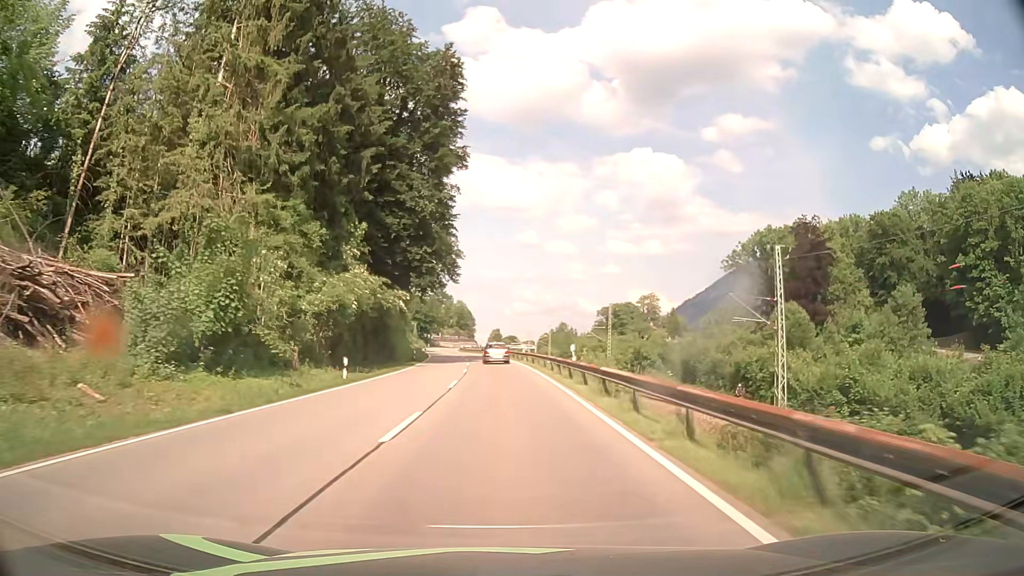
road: primary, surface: asphalt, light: Day
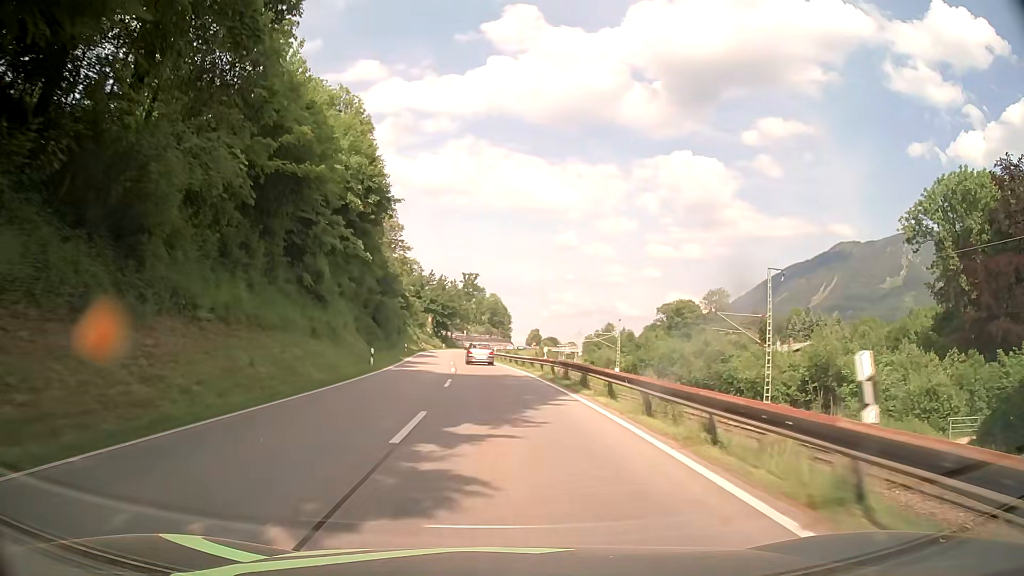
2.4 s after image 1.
(-1.0, +48.4) m; -3°
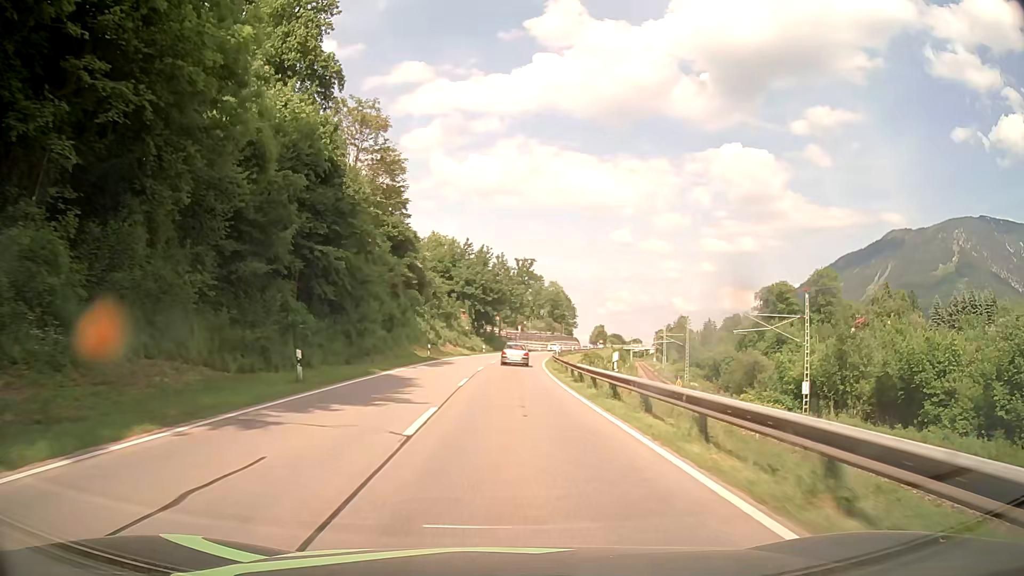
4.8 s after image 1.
(-2.4, +47.4) m; -5°
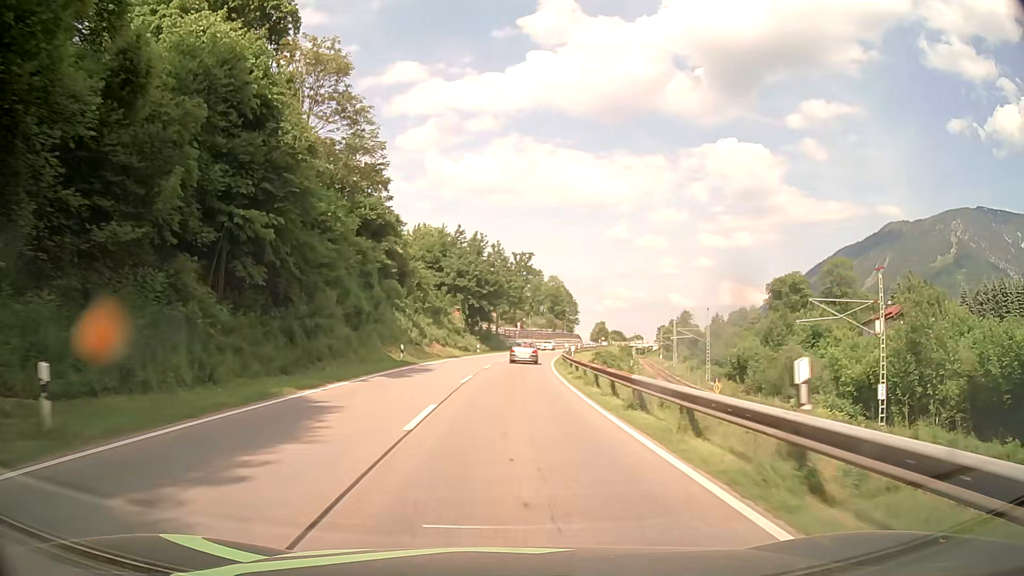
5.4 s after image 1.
(0.0, +11.5) m; 0°
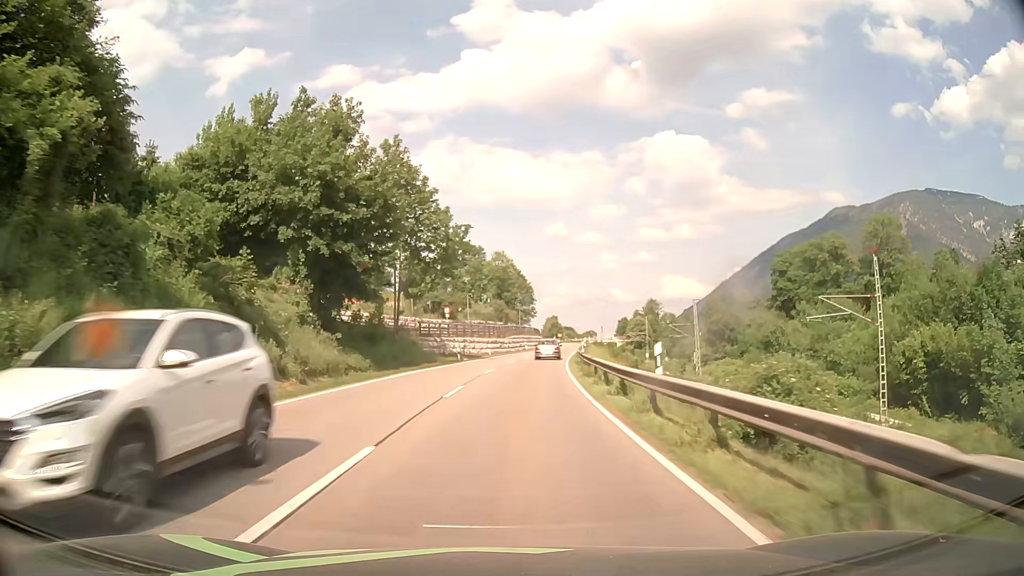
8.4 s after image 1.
(+1.9, +53.8) m; +5°
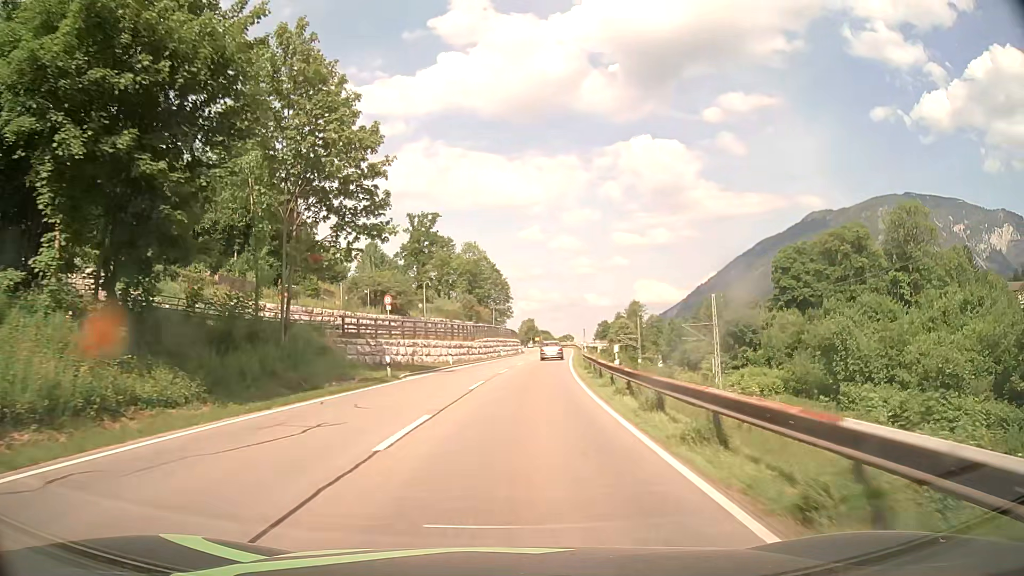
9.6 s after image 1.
(+0.4, +19.8) m; +2°
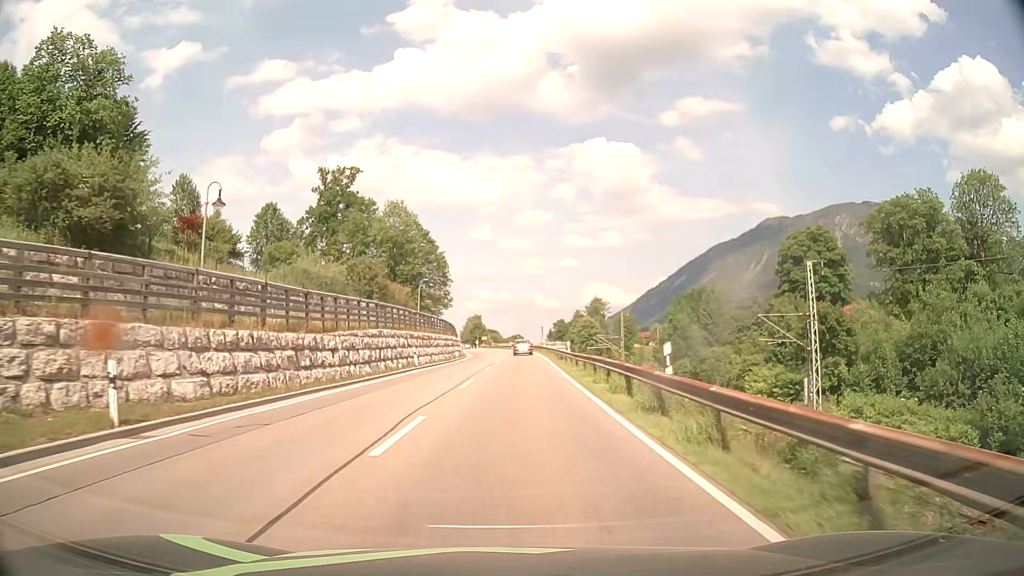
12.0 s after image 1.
(+1.7, +36.2) m; +5°
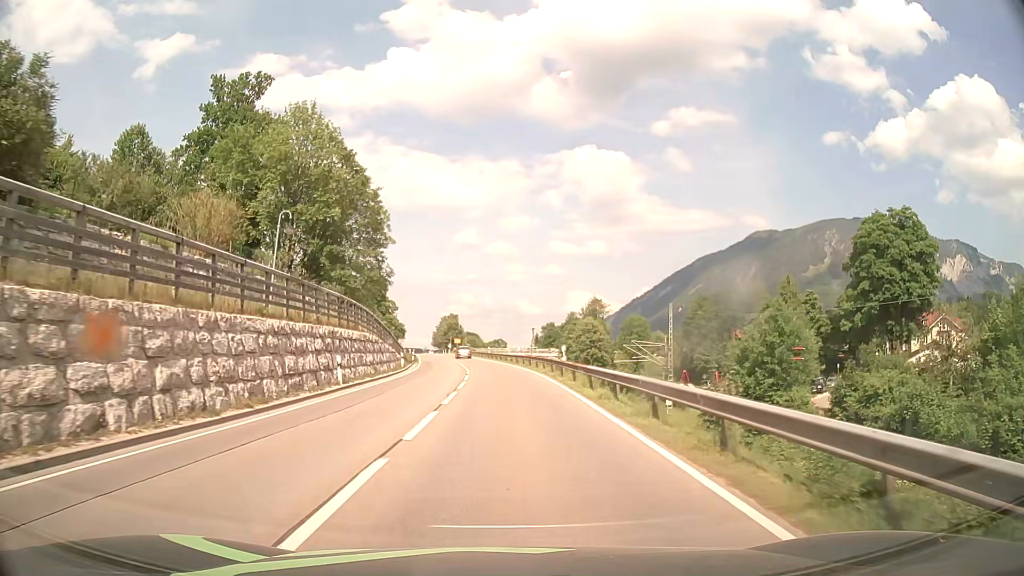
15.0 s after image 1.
(+0.6, +40.1) m; +1°
(0, +10) (0, +20) (0, +30) (-1, +40) (-1, +50) (-2, +60) (-3, +70) (-4, +80) (-5, +90) (-7, +100) m
